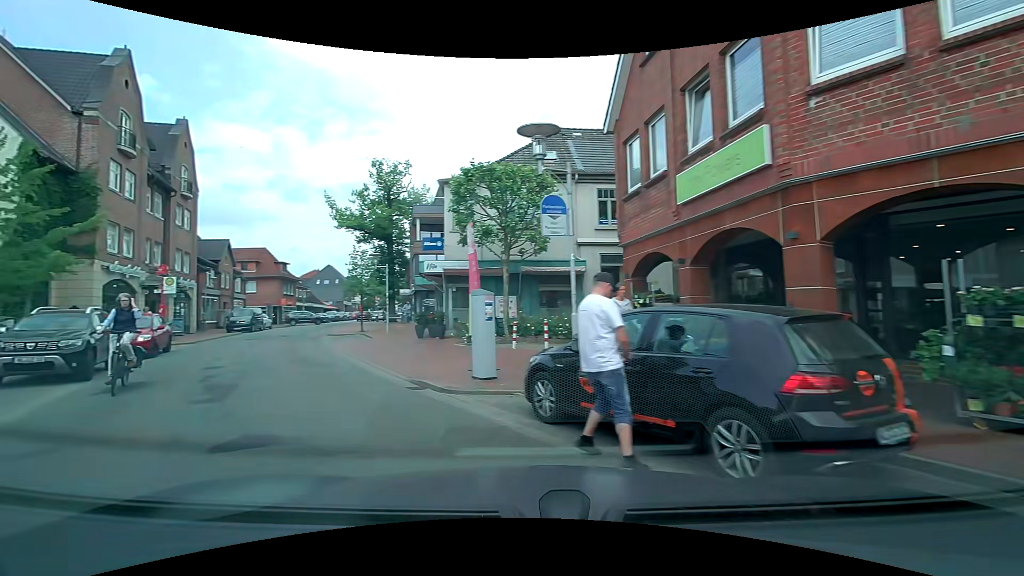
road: unclassified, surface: asphalt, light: Day
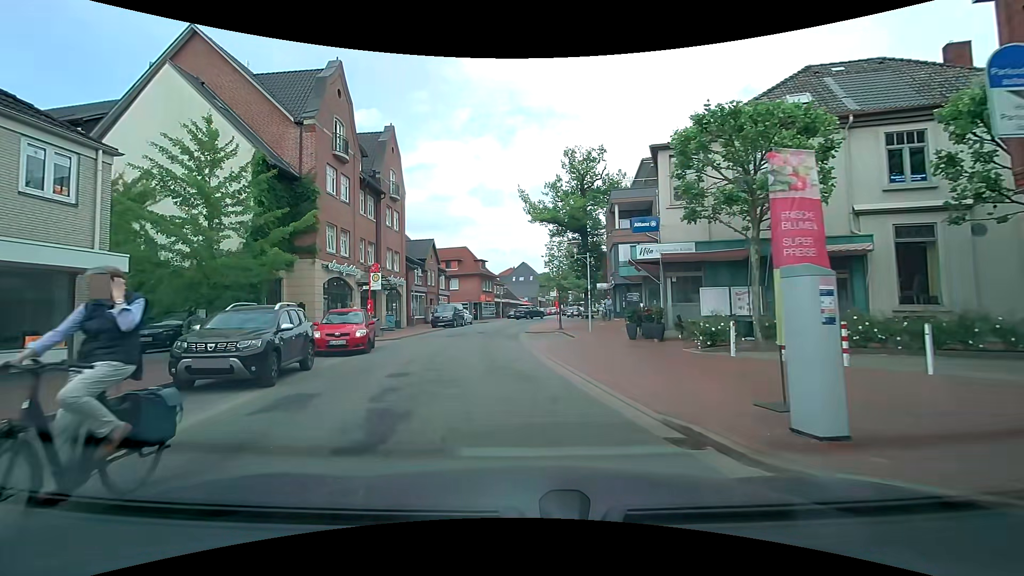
(-0.7, +4.1) m; -17°
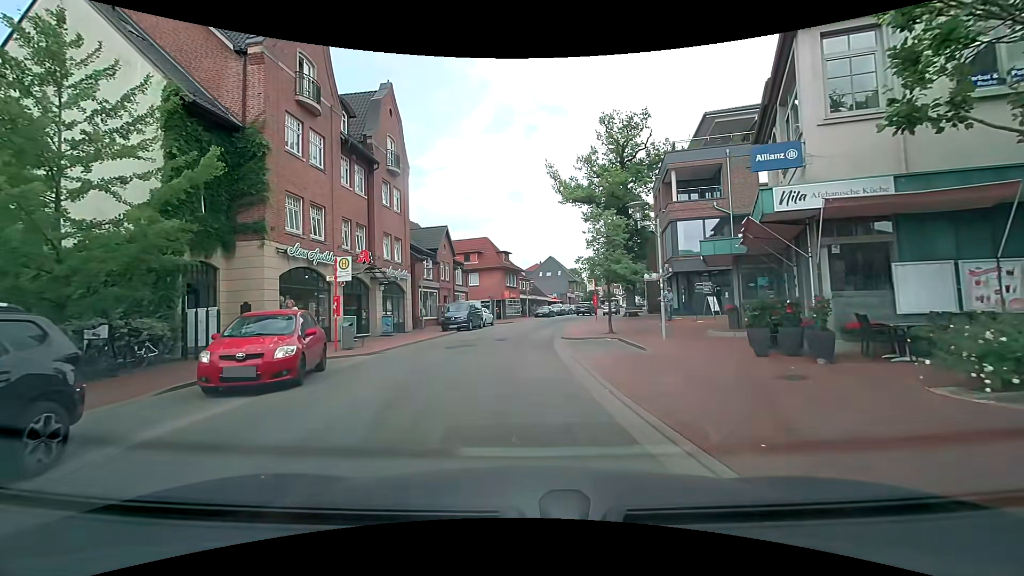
(-0.4, +8.2) m; -4°
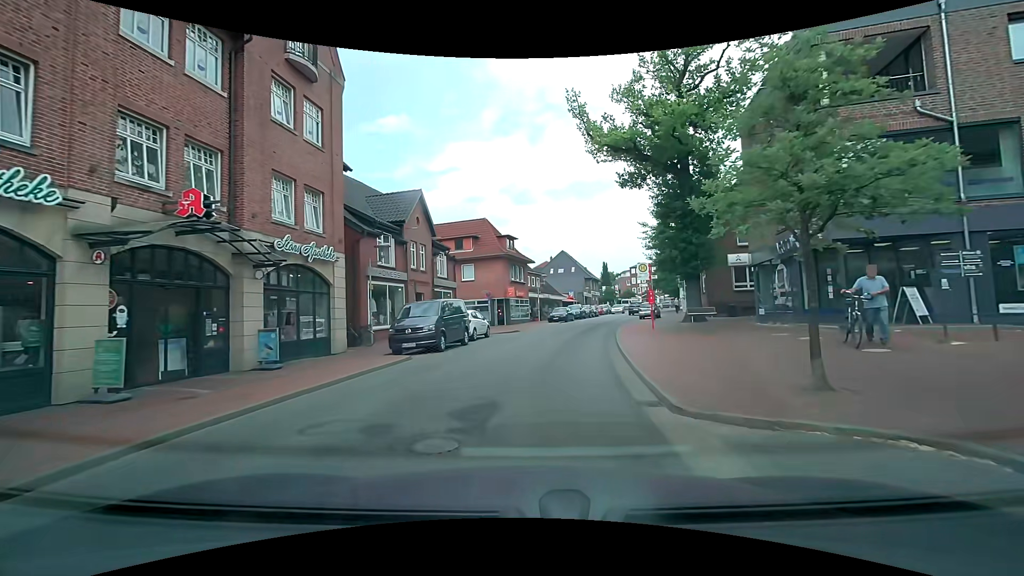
(-0.3, +14.5) m; -1°
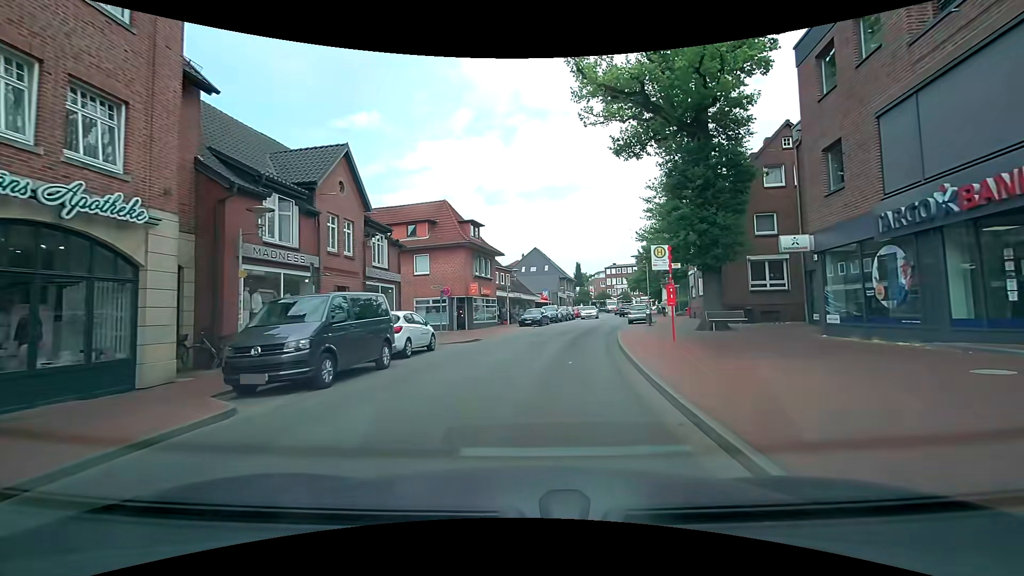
(+0.2, +8.0) m; +5°
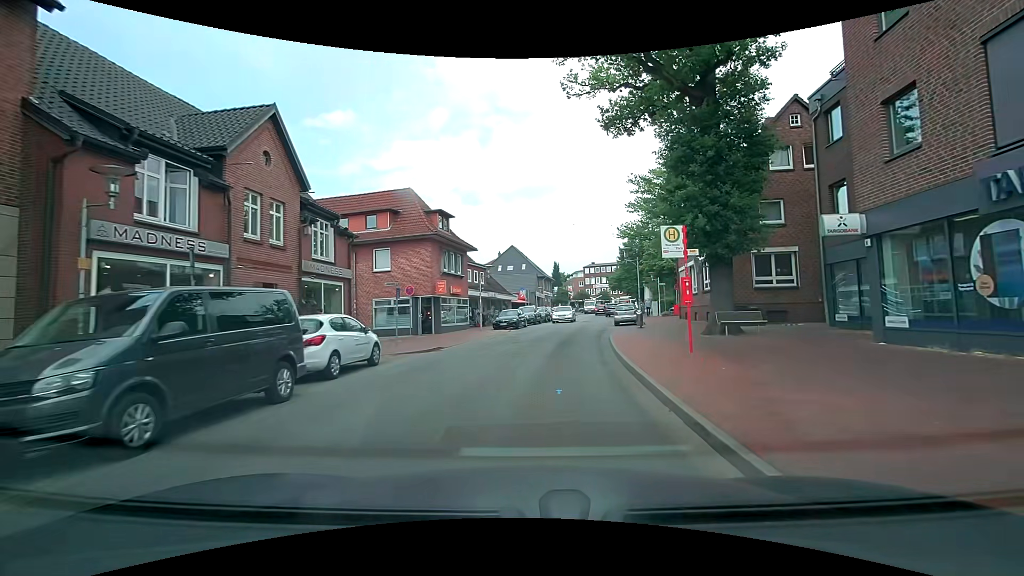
(0.0, +4.1) m; +1°
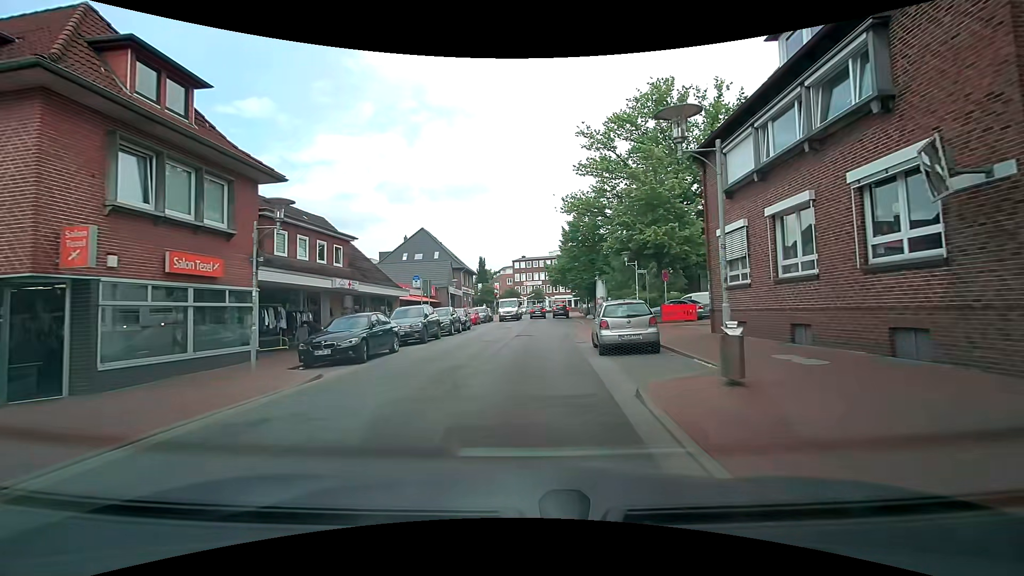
(+1.7, +20.4) m; +8°
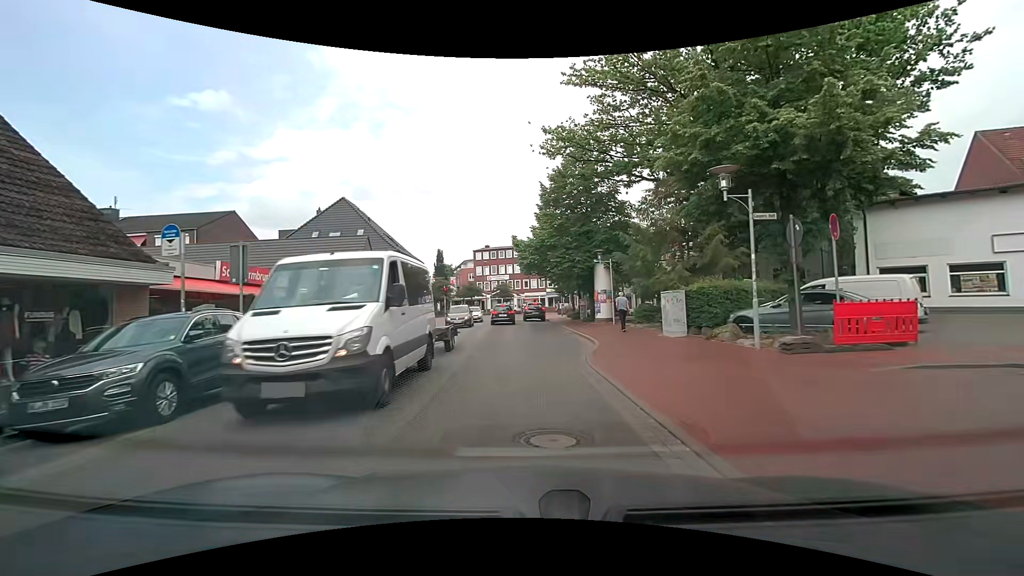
(+0.6, +19.3) m; +4°
